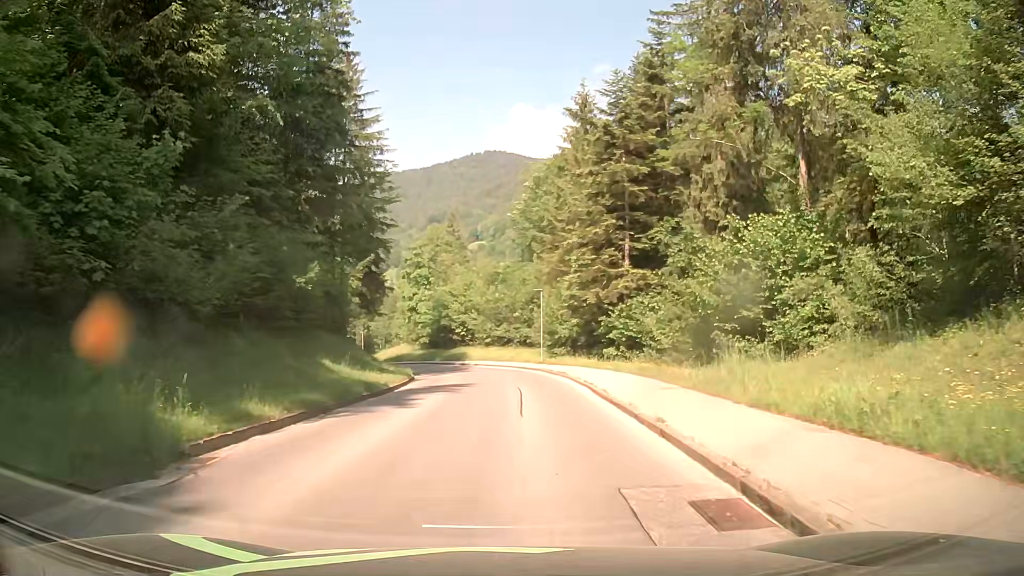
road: tertiary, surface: asphalt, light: Day
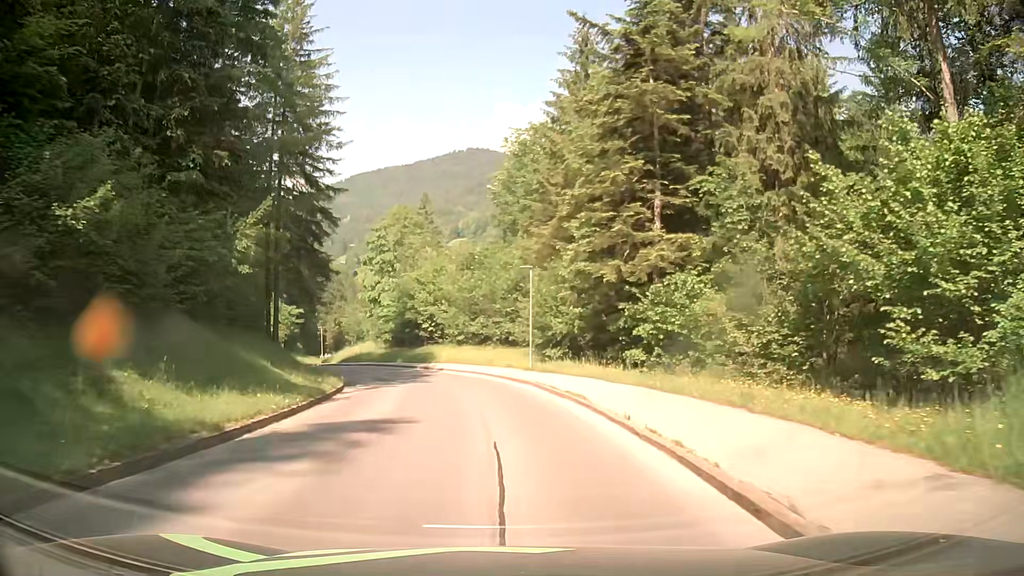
(+0.2, +12.1) m; +2°
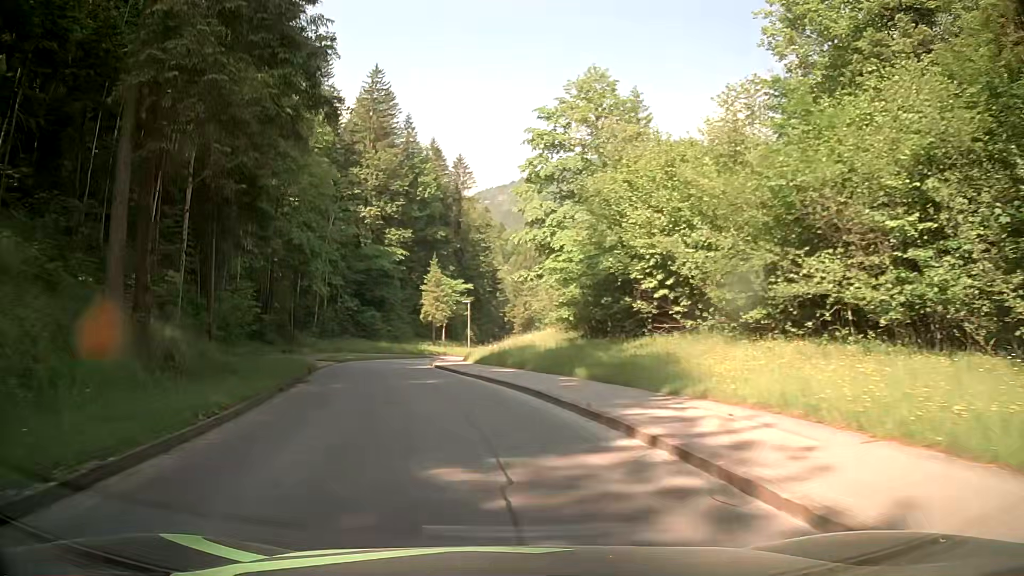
(-3.9, +33.2) m; -16°
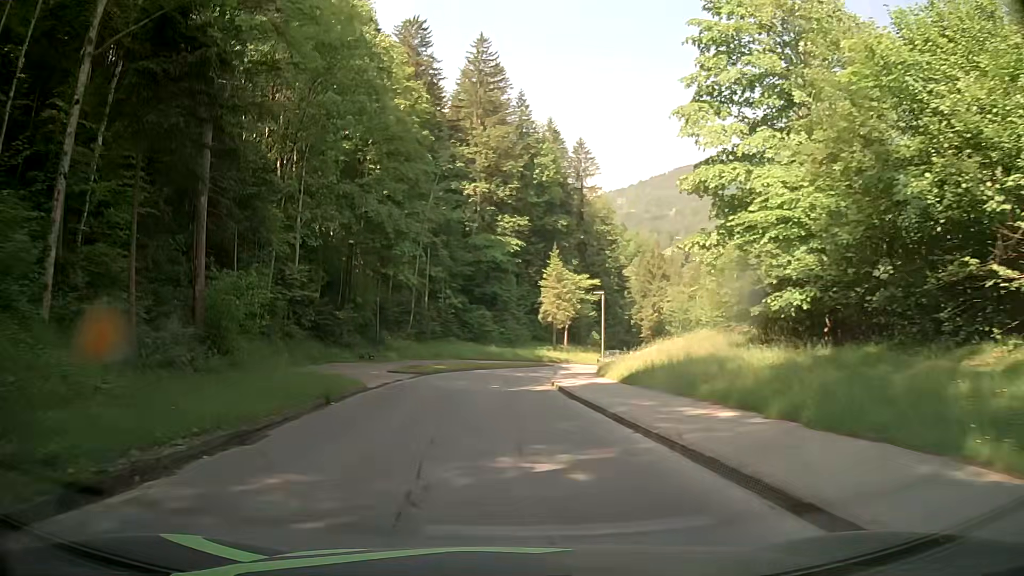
(-1.4, +13.7) m; -10°
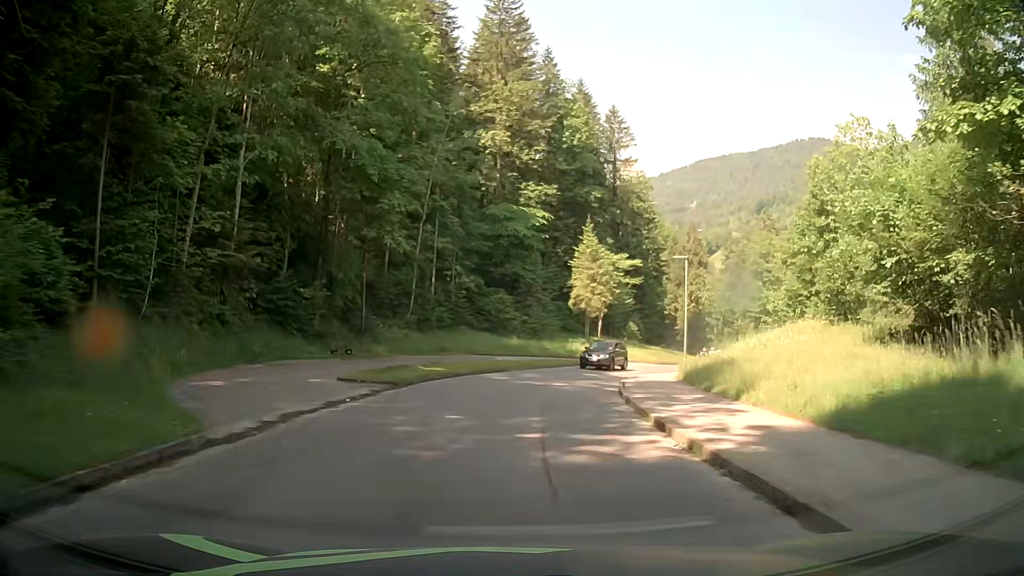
(-0.7, +13.9) m; -3°
(0, +10) (+1, +20) (+3, +30) (+6, +39) (+11, +48) (+16, +57) (+21, +65) (+26, +74) (+29, +84) (+30, +94) m
